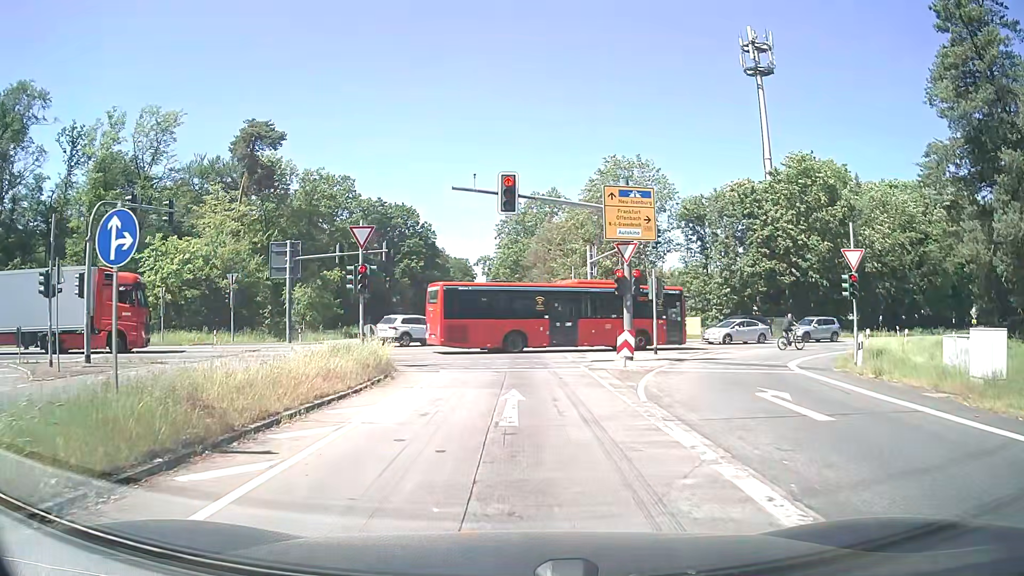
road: secondary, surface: asphalt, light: Day
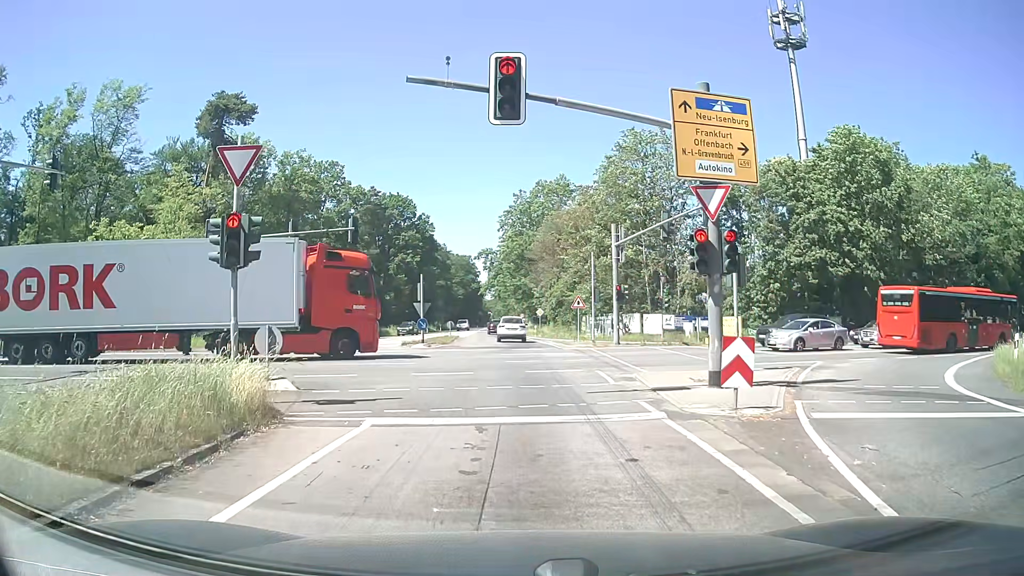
(0.0, +9.8) m; -2°
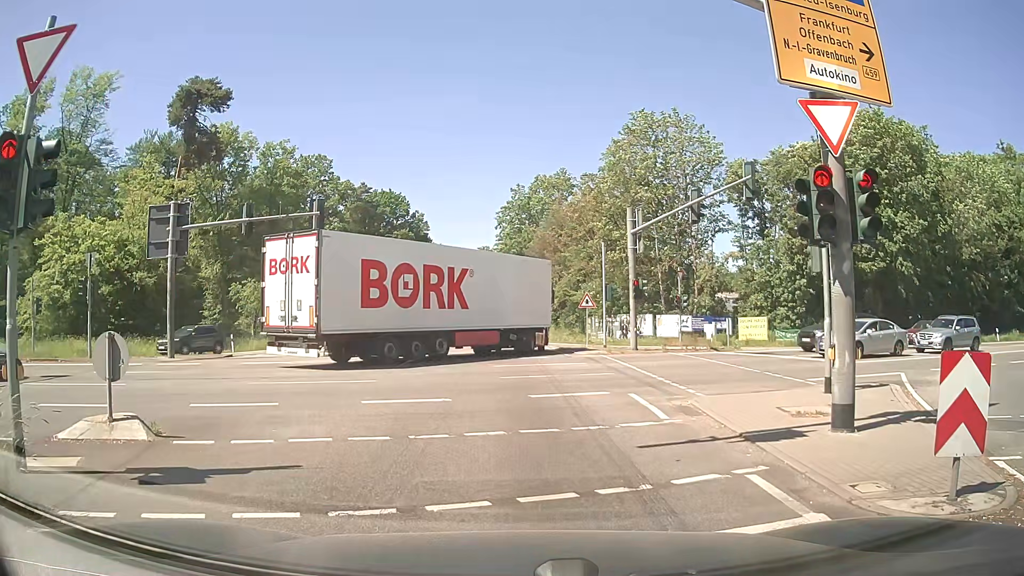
(+0.2, +5.3) m; +2°
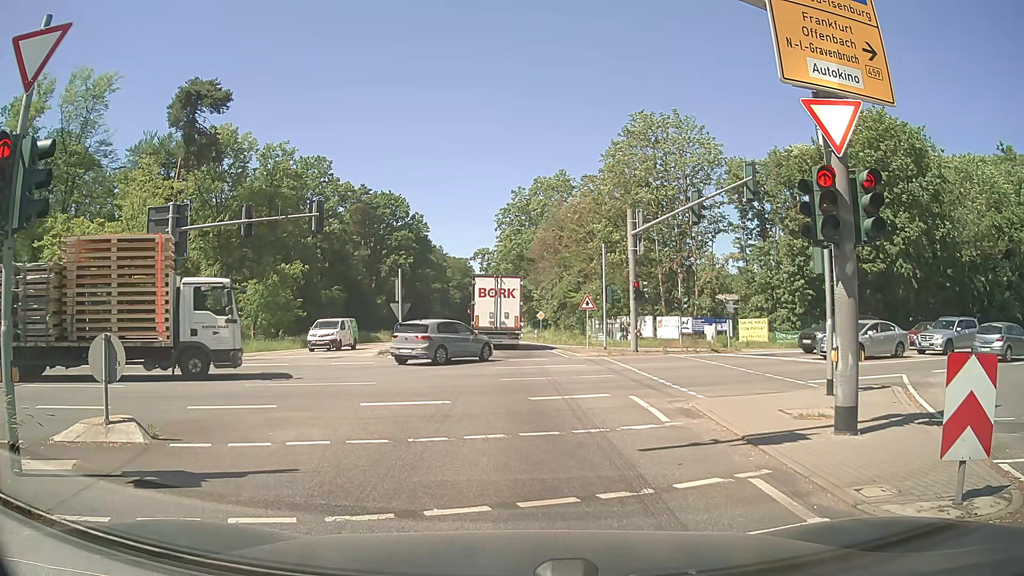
(0.0, +0.2) m; 0°
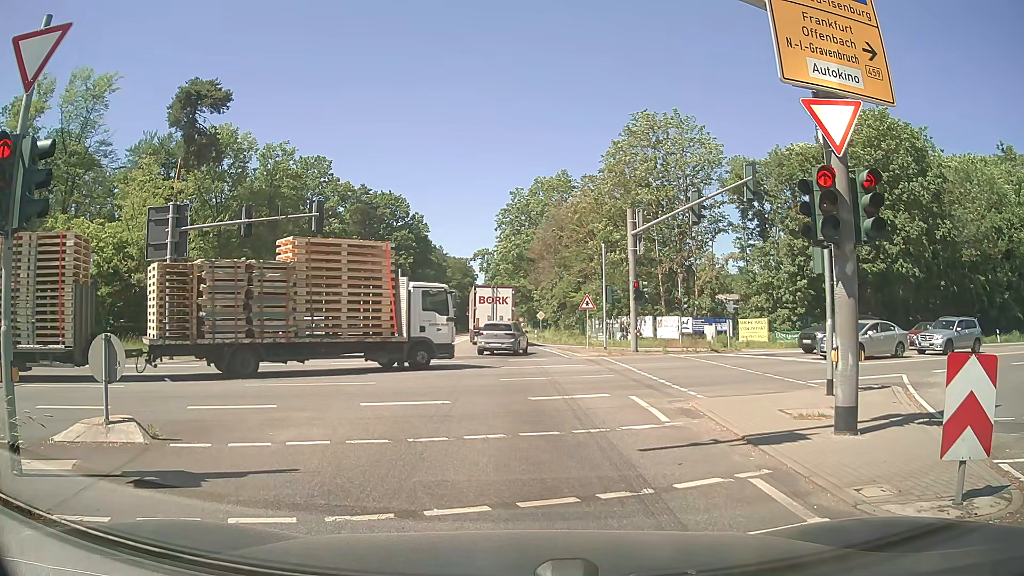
(0.0, 0.0) m; 0°
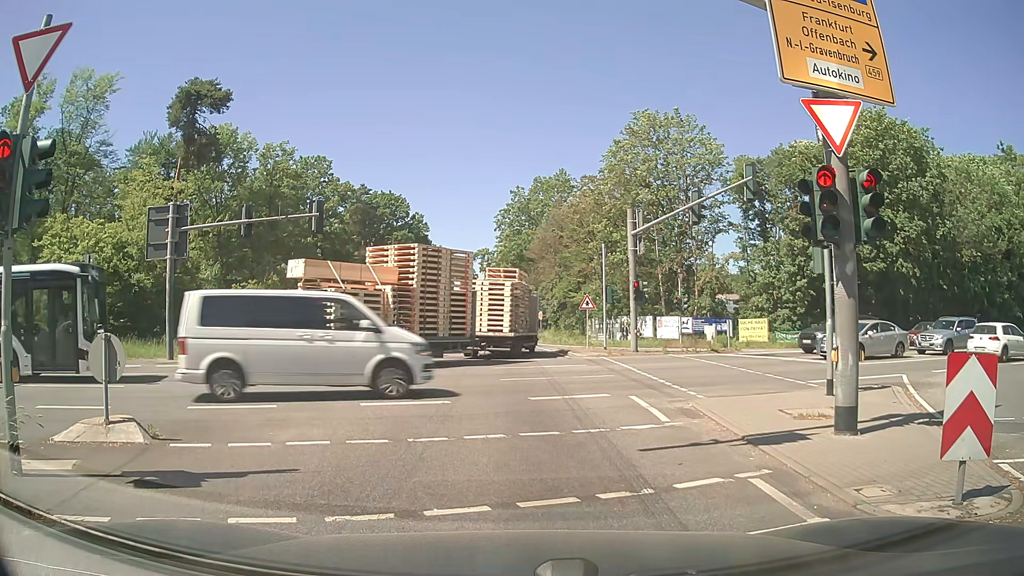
(0.0, 0.0) m; 0°
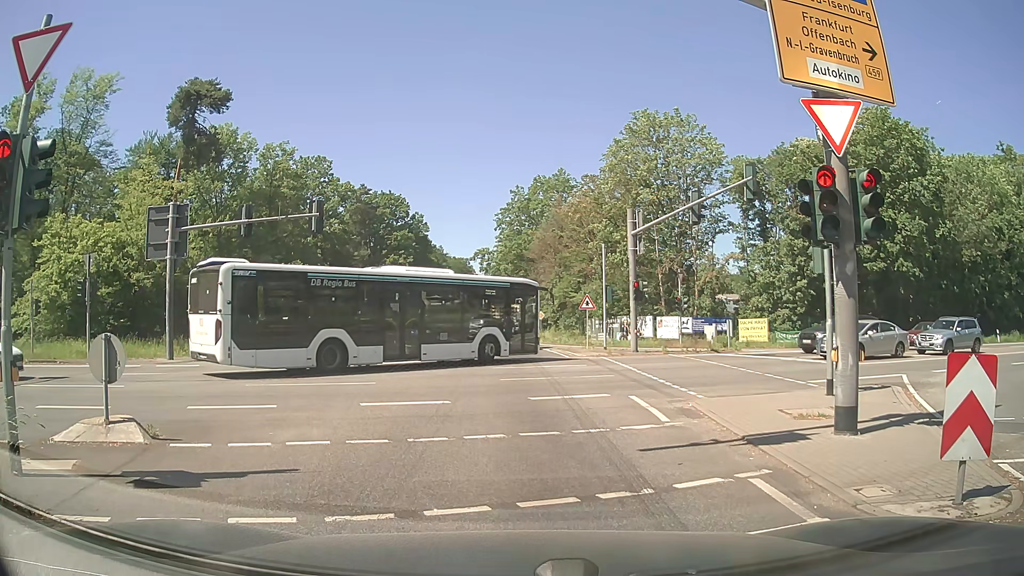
(0.0, 0.0) m; 0°
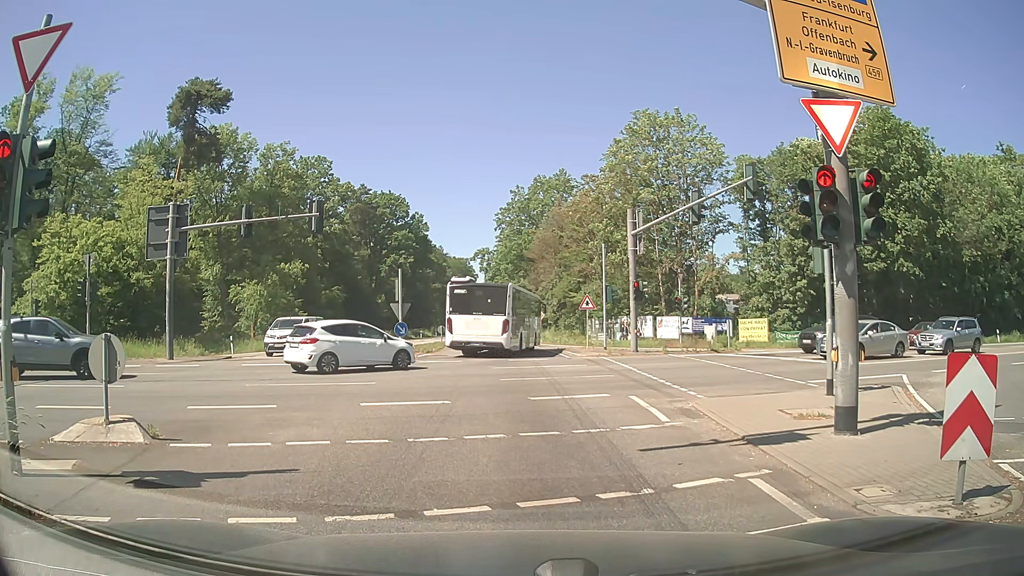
(0.0, 0.0) m; 0°
